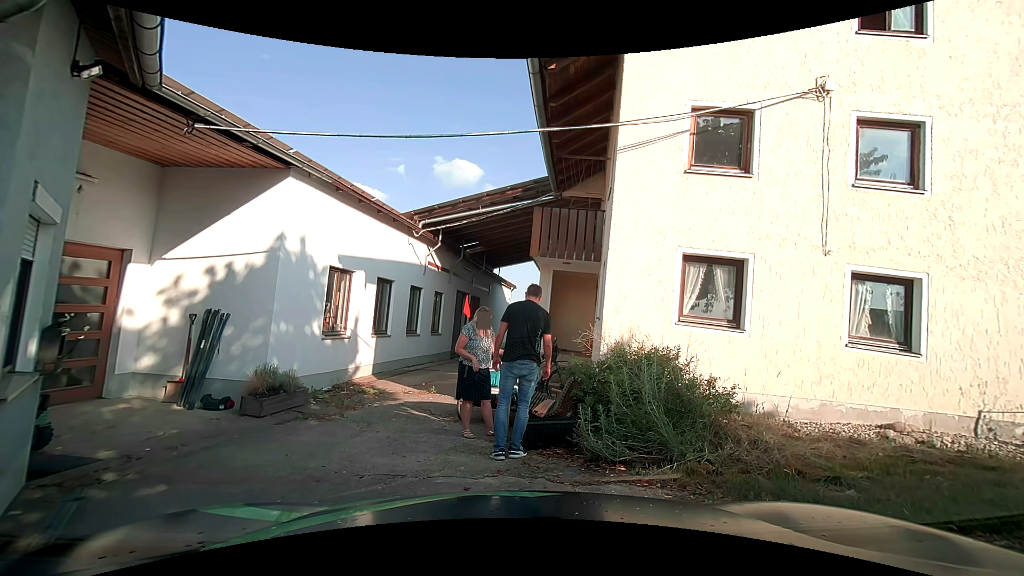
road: unclassified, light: Day
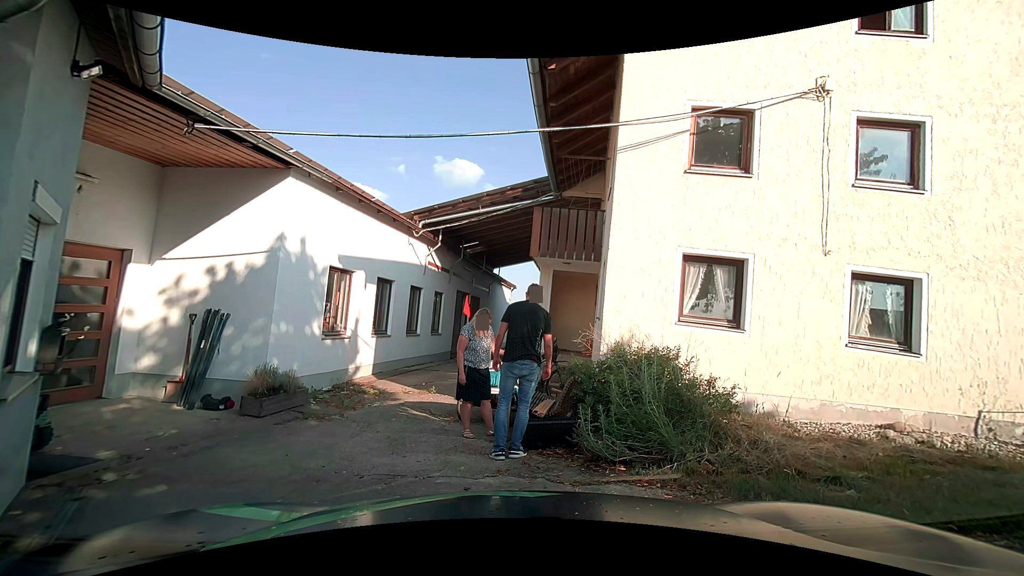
(0.0, 0.0) m; 0°
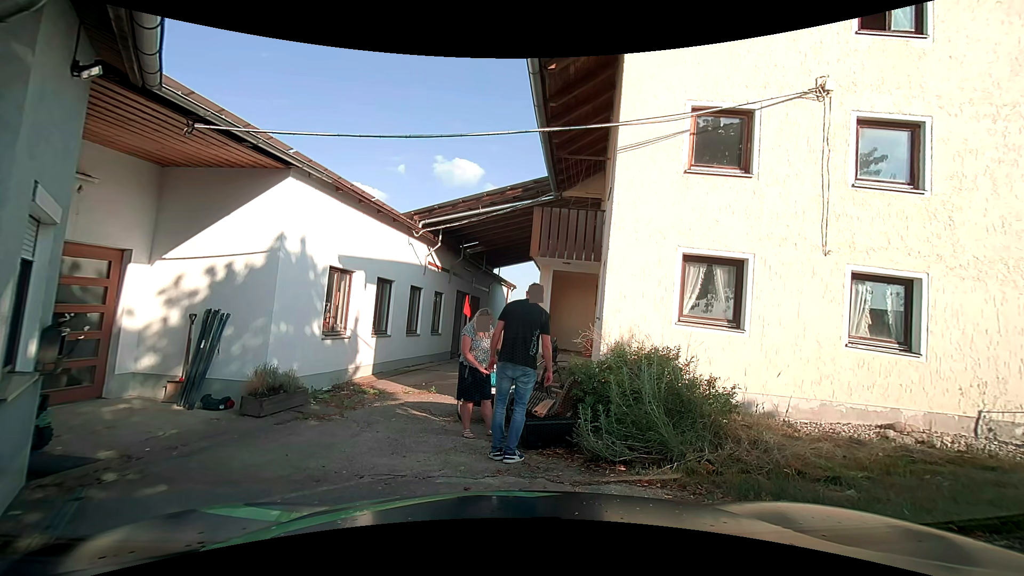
(0.0, 0.0) m; 0°
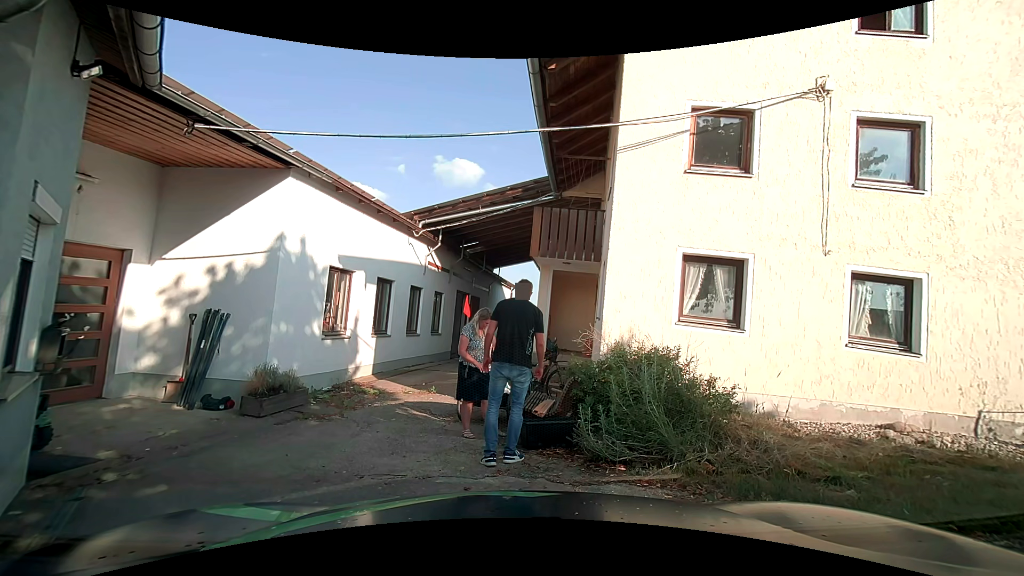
(0.0, 0.0) m; 0°
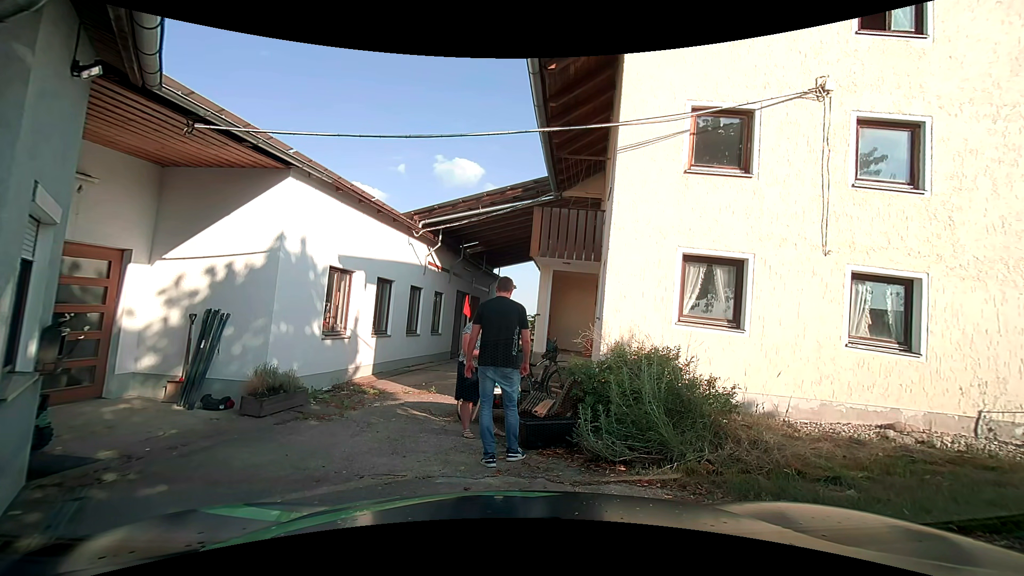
(0.0, 0.0) m; 0°
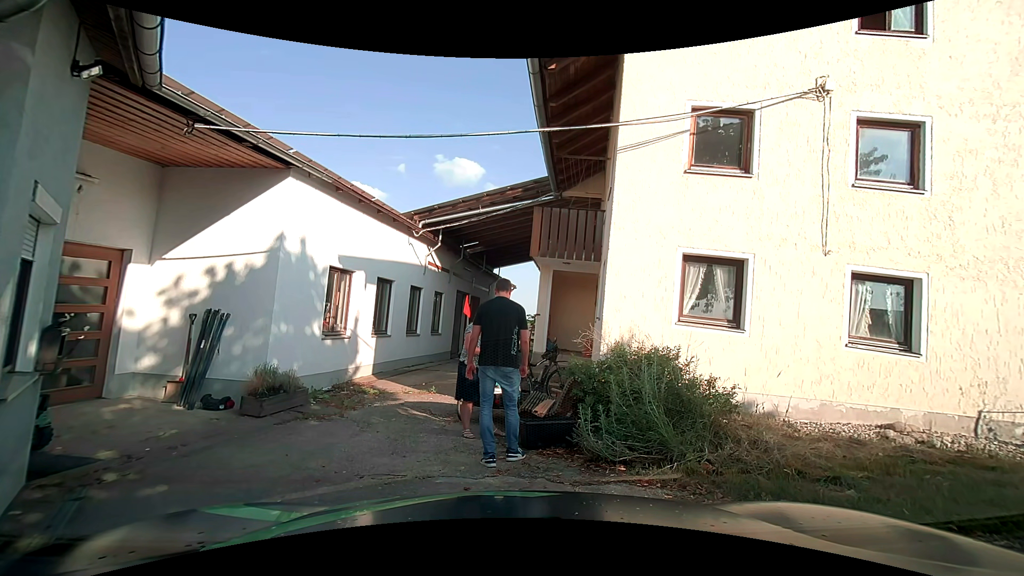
(0.0, 0.0) m; 0°
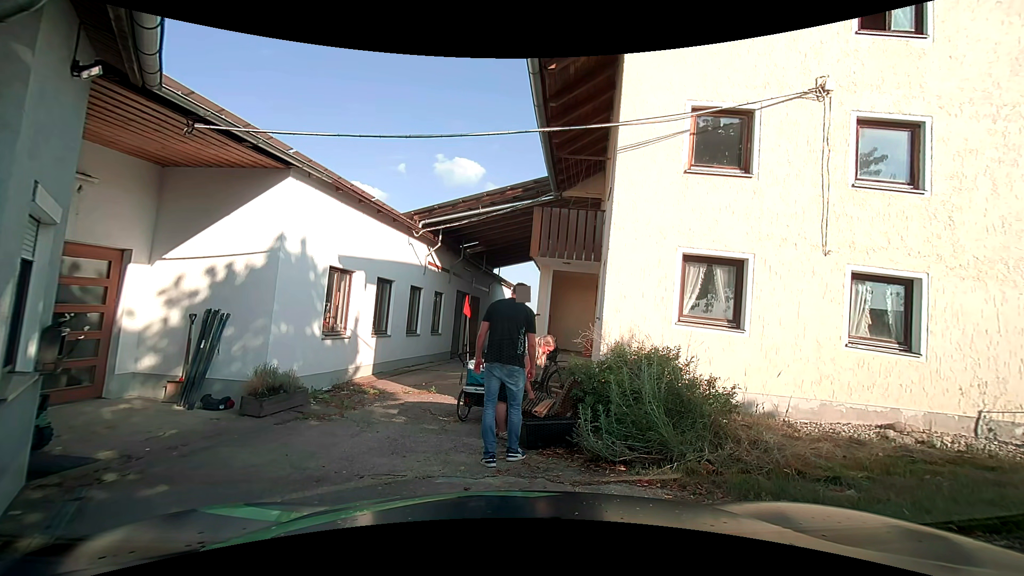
(0.0, 0.0) m; 0°
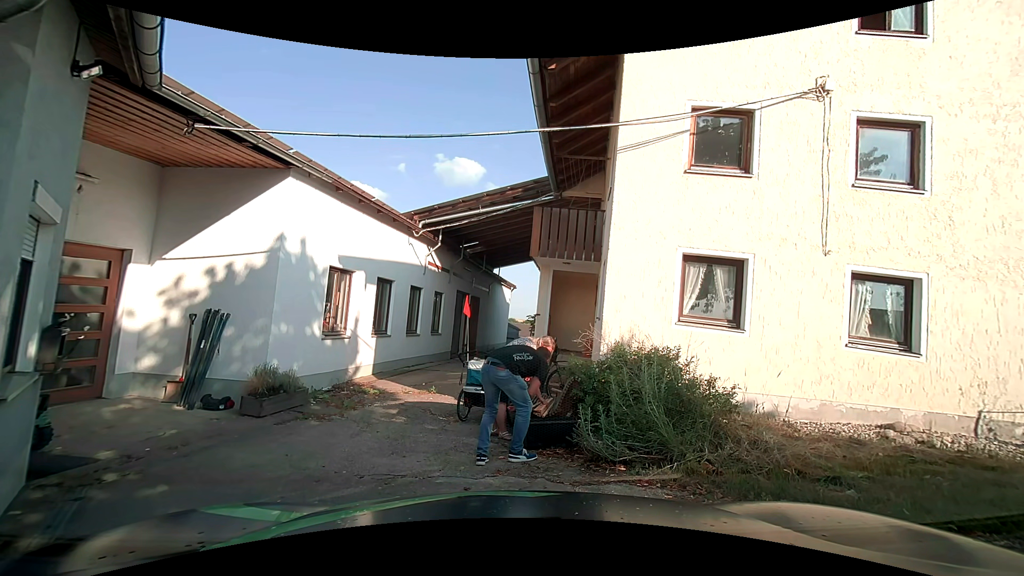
(0.0, 0.0) m; 0°
